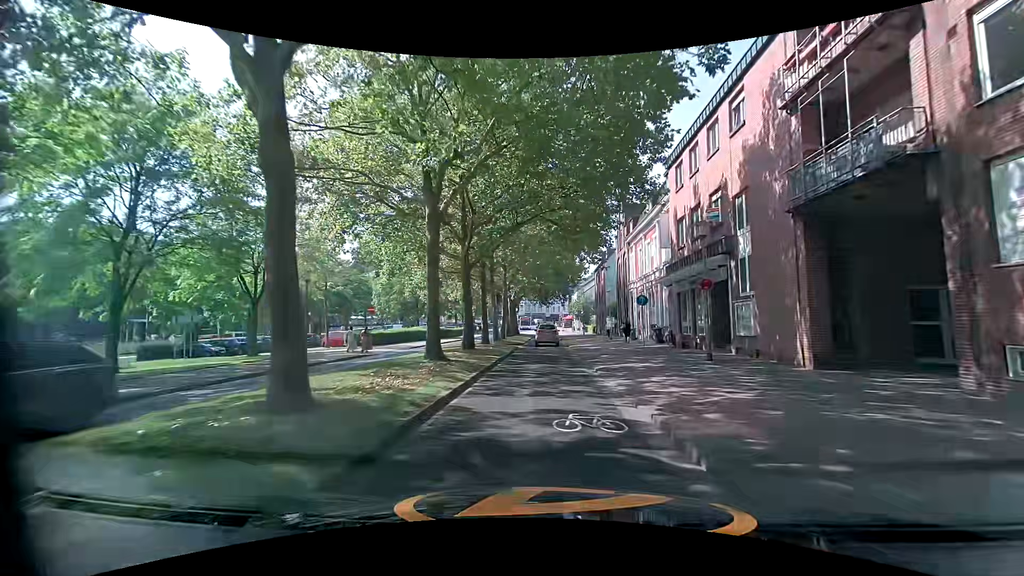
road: tertiary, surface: asphalt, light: Day
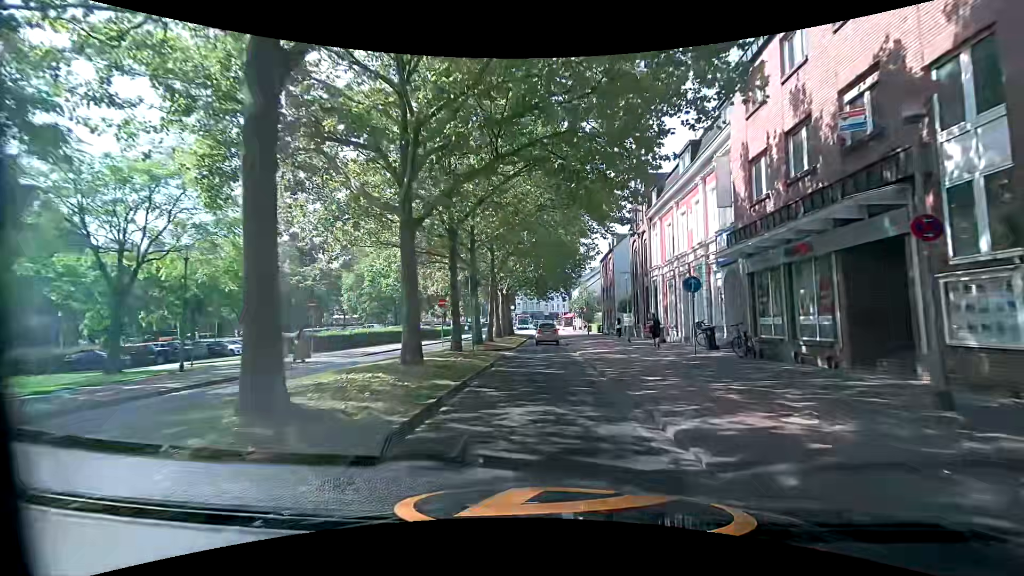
(0.0, +9.6) m; +1°
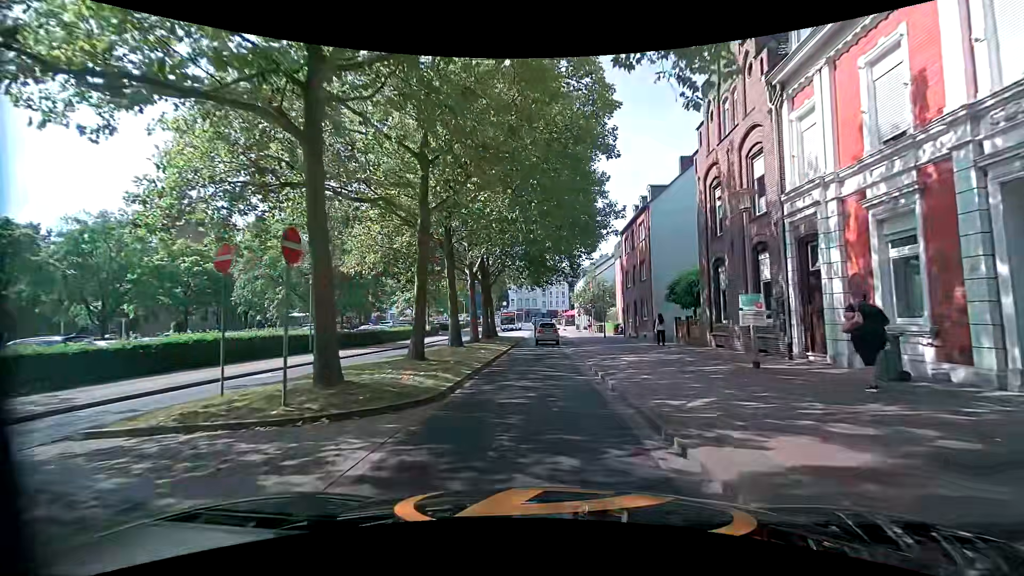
(-0.1, +19.3) m; 0°
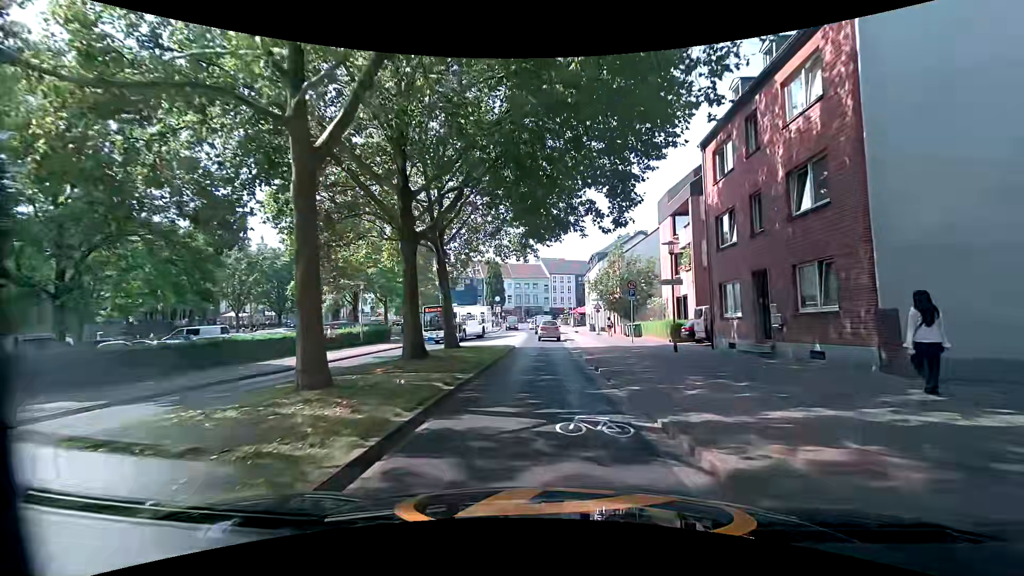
(0.0, +22.0) m; +1°
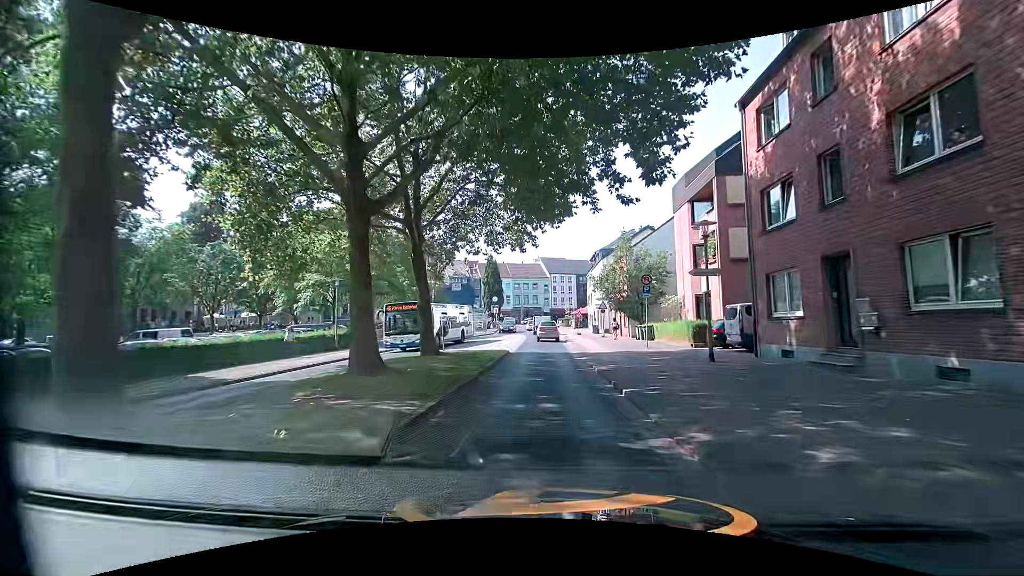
(-0.1, +4.5) m; -1°
(0, +10) (0, +20) (0, +30) (0, +40) (-1, +50) (-1, +60) (-2, +70) (-2, +80) (-2, +90) (-2, +100) m
